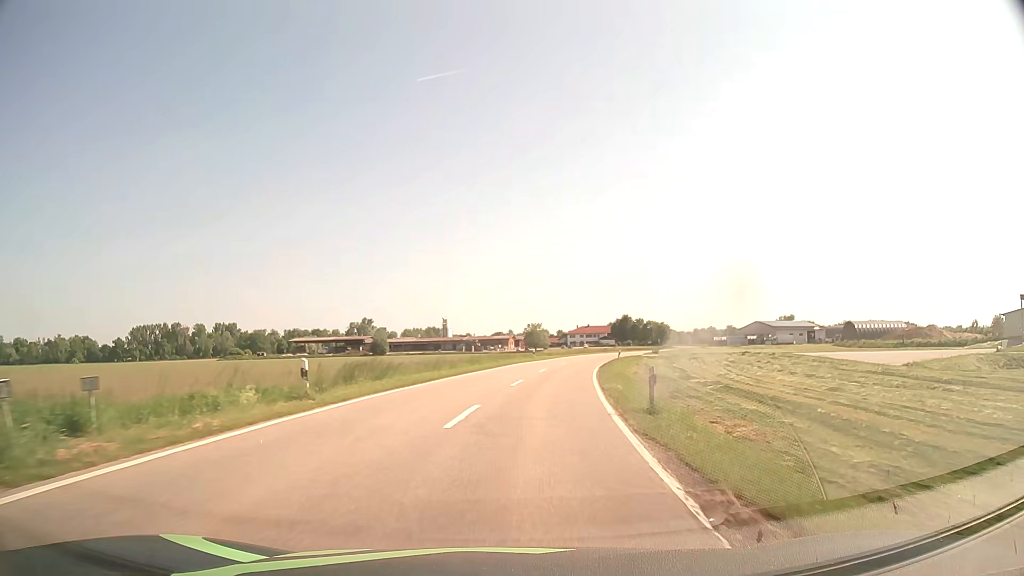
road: tertiary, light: Day
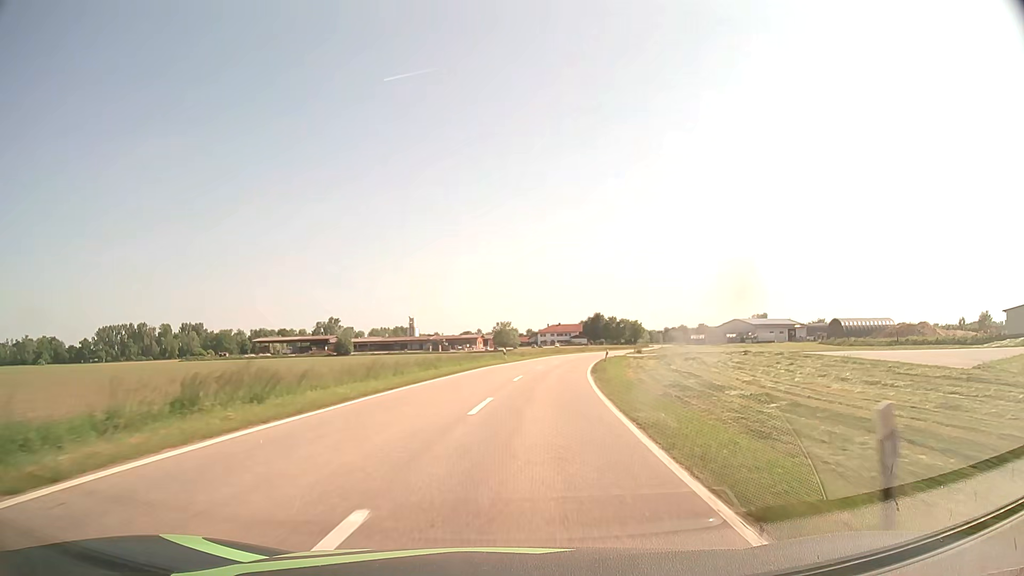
(+0.3, +9.9) m; +3°
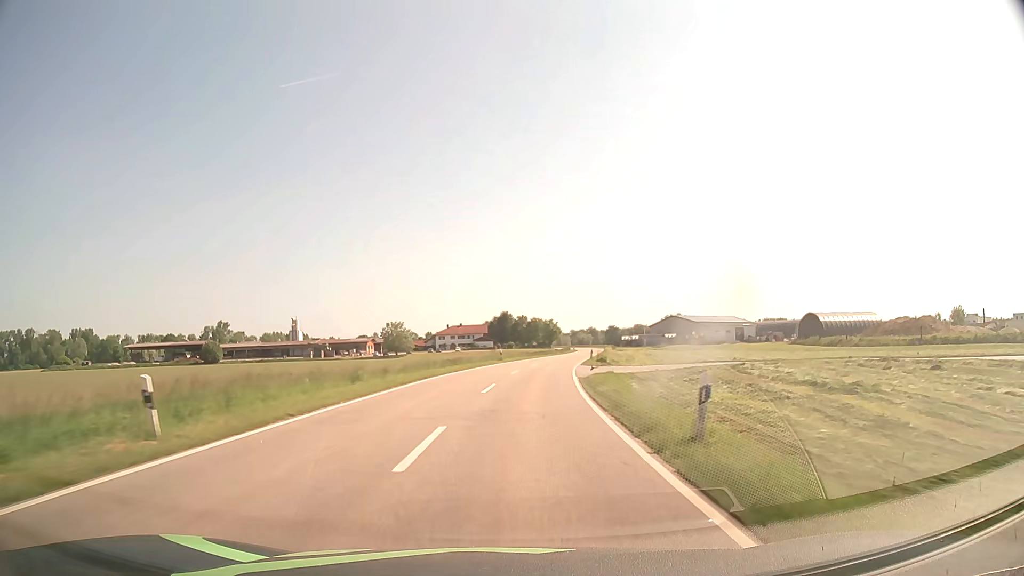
(+3.5, +42.1) m; +8°
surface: asphalt
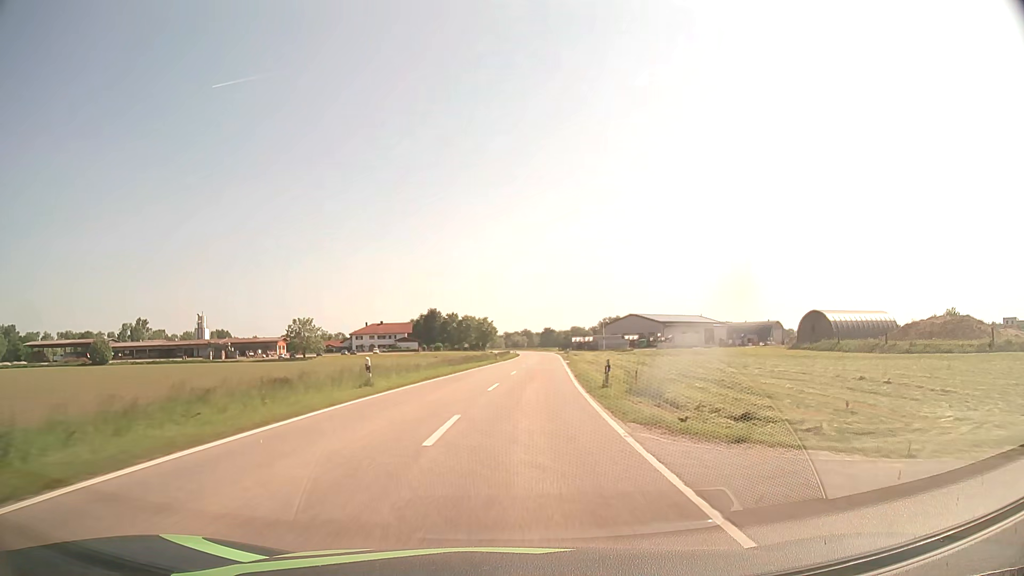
(+1.7, +34.5) m; +6°
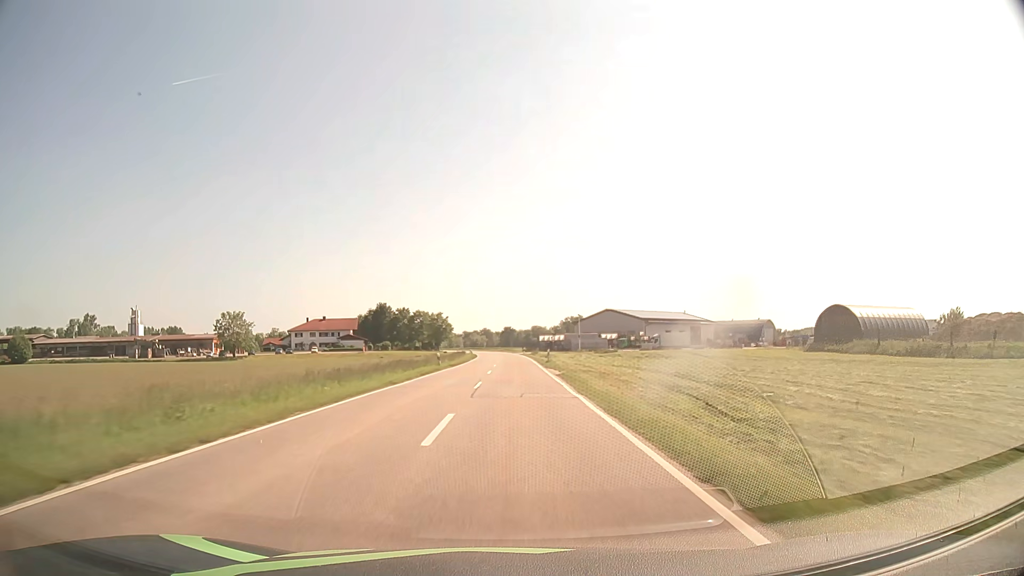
(+0.8, +24.3) m; +3°
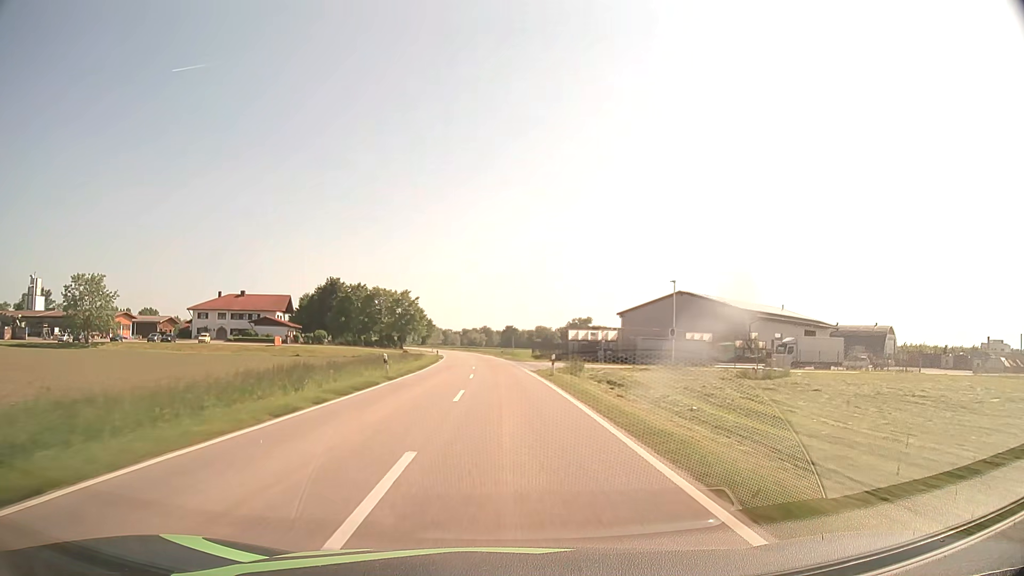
(+0.8, +65.5) m; 0°
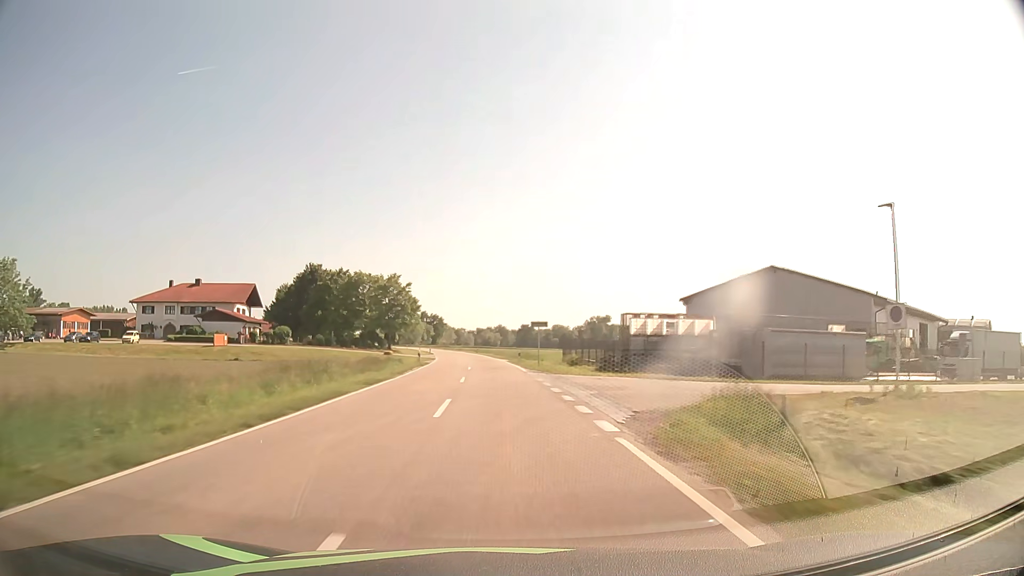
(-0.3, +28.0) m; -1°
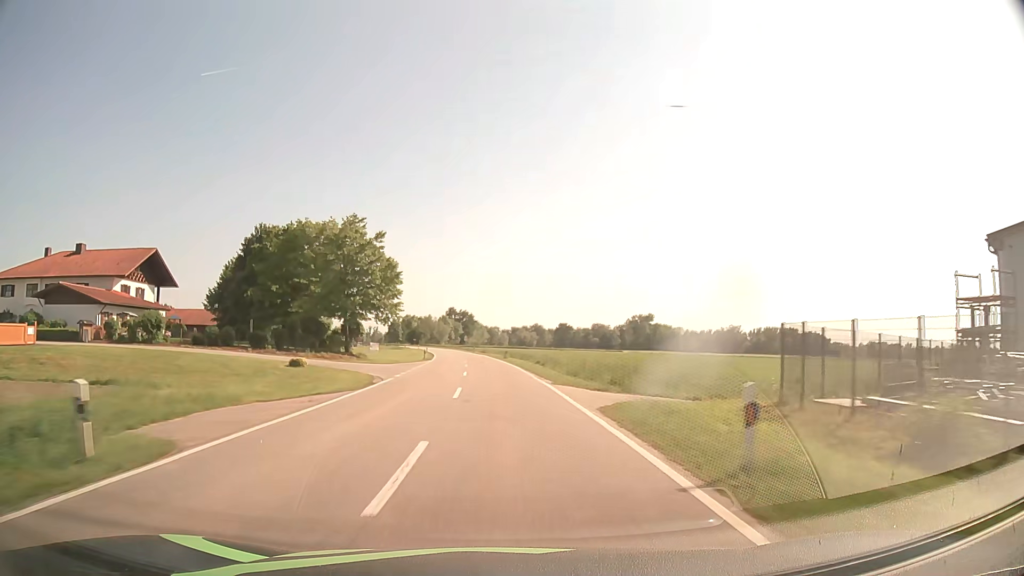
(-1.1, +43.8) m; -3°
(0, +10) (0, +20) (-1, +30) (-1, +40) (-2, +50) (-2, +60) (-3, +70) (-4, +80) (-5, +90) (-7, +100) m
